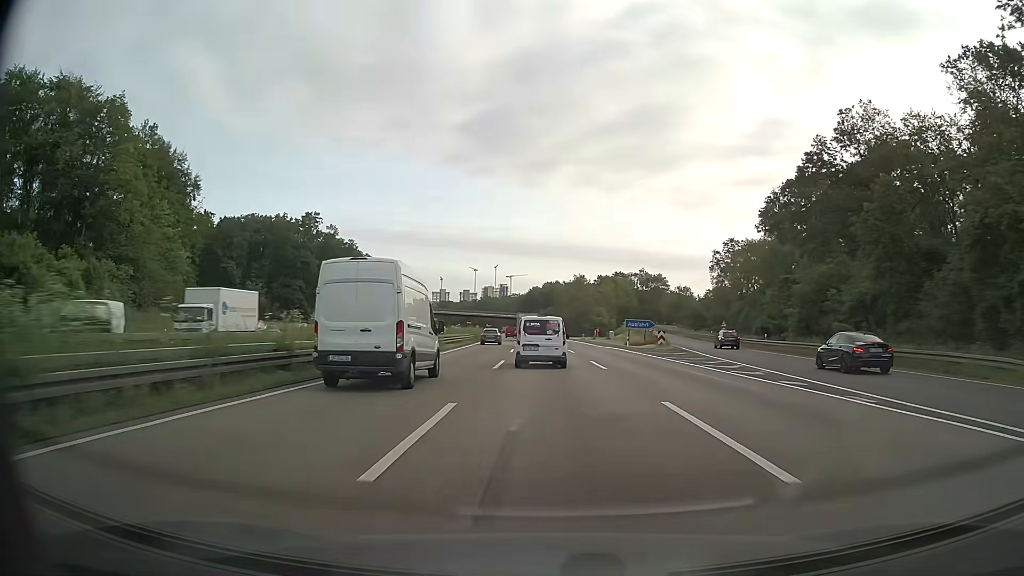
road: motorway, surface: asphalt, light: Day
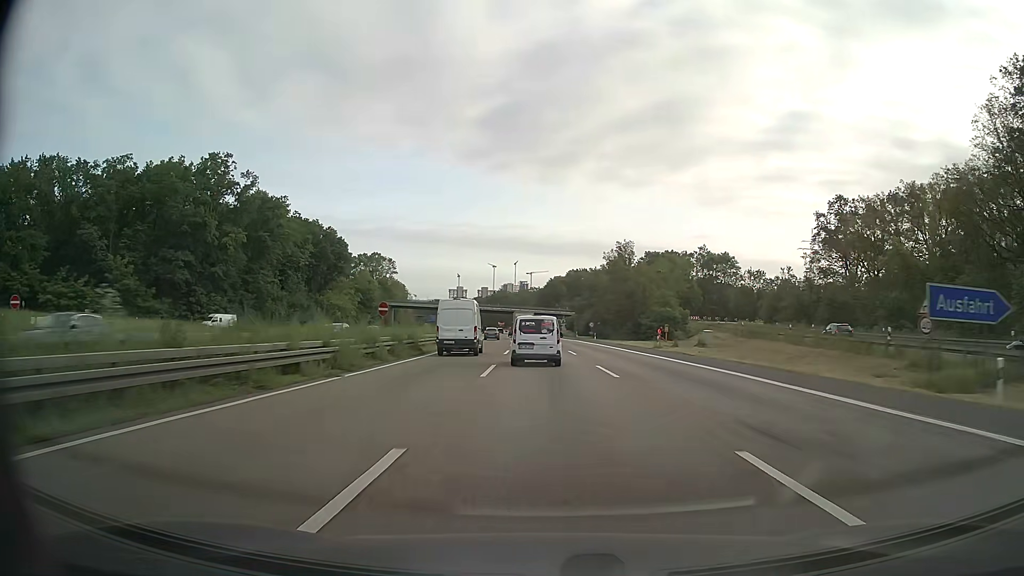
(-0.8, +57.5) m; -2°
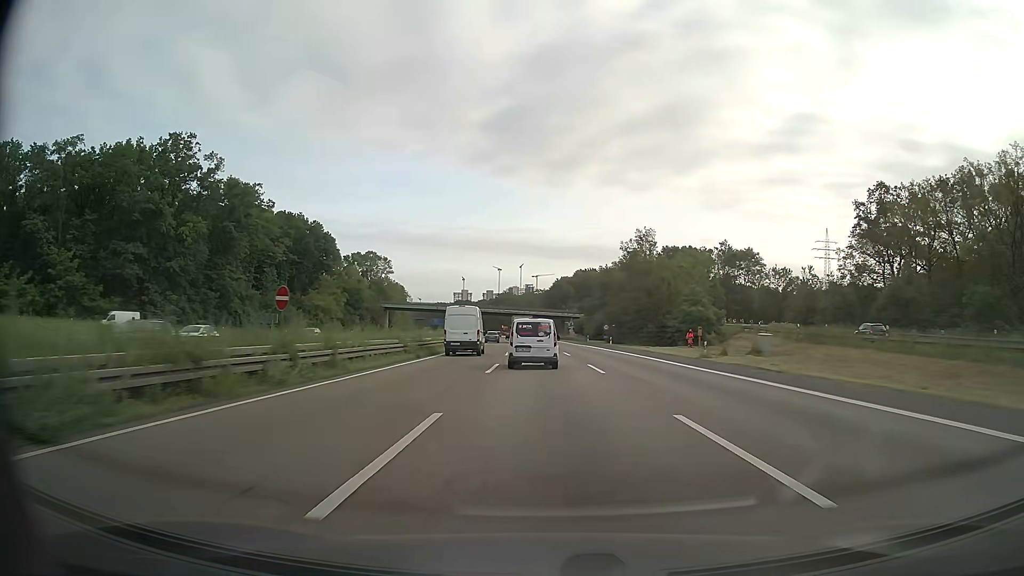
(-0.1, +14.4) m; -1°
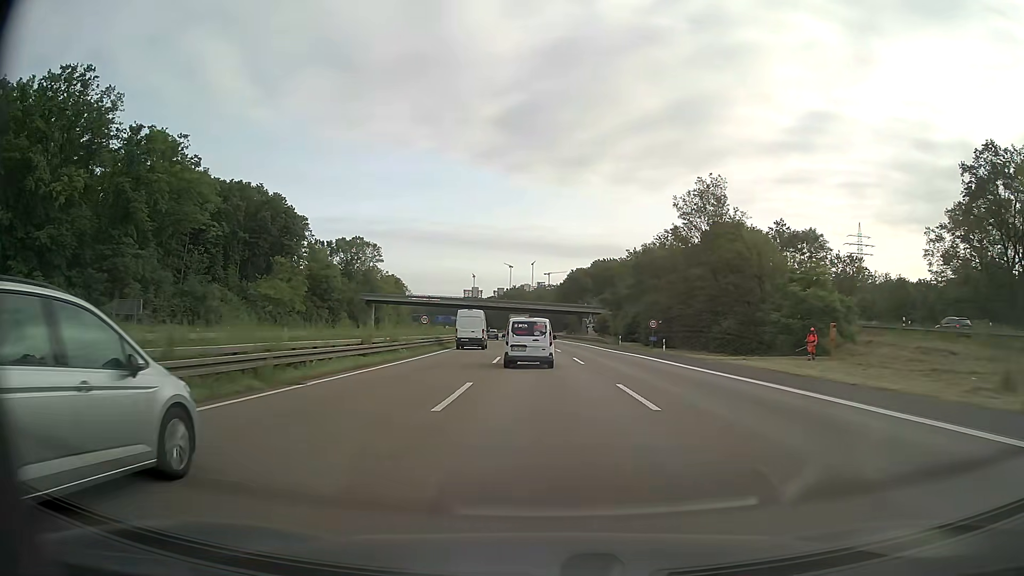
(-0.2, +28.7) m; -1°
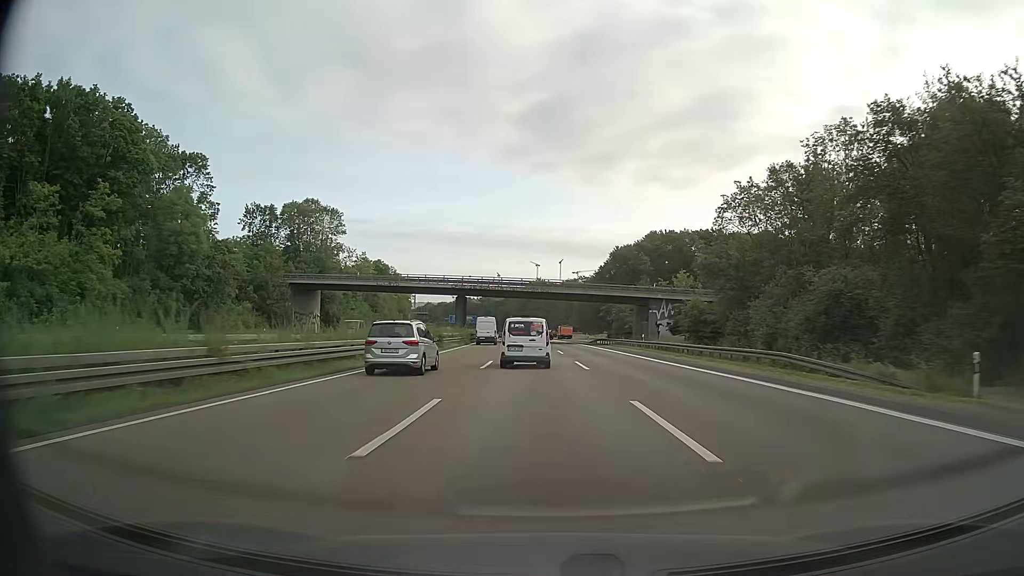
(-1.2, +57.4) m; -2°
(0, +10) (0, +20) (0, +30) (-1, +40) (-1, +50) (-2, +60) (-2, +70) (-3, +80) (-3, +90) (-4, +100) m
